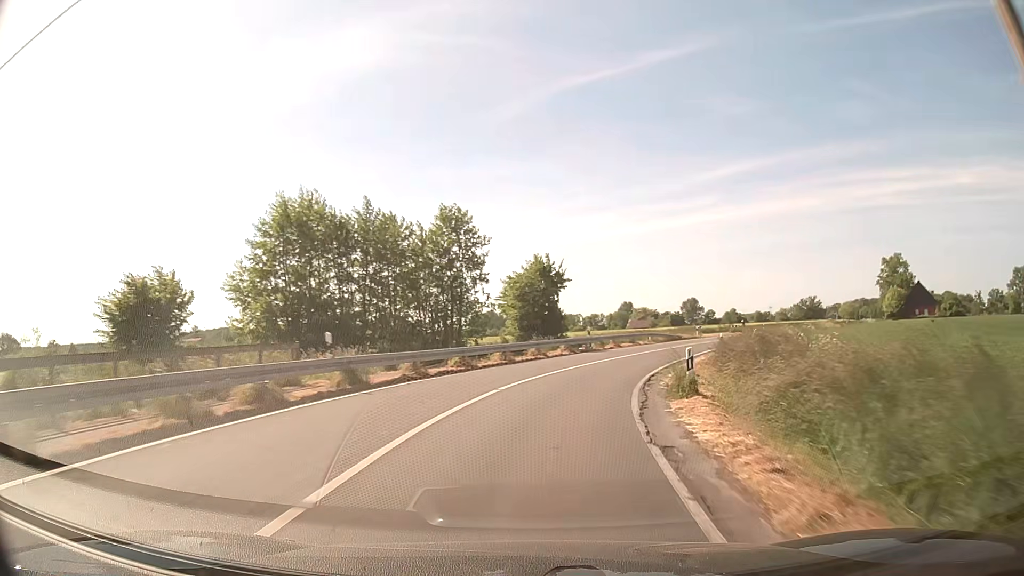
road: secondary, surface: asphalt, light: Day
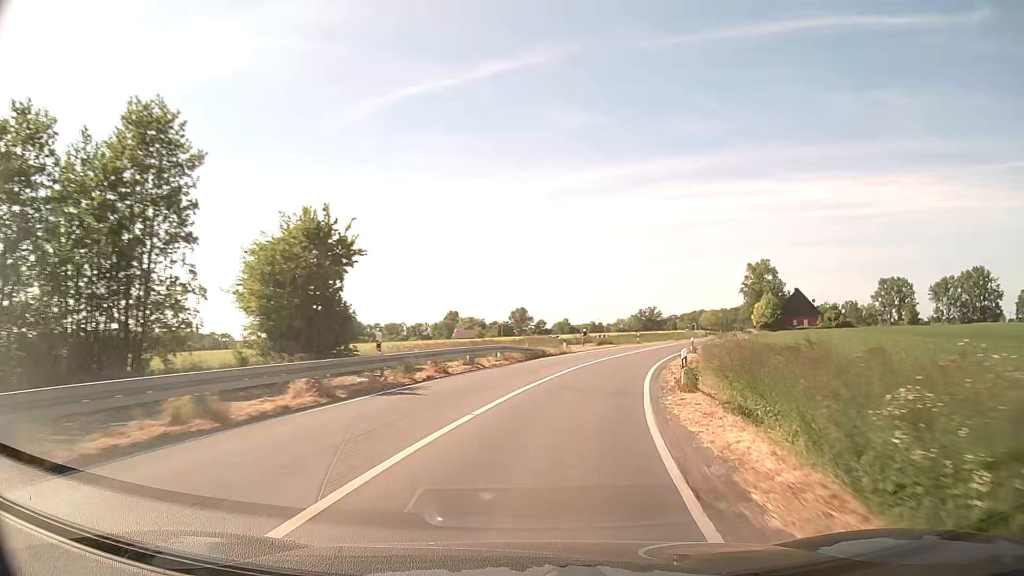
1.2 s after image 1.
(+2.4, +21.2) m; +14°
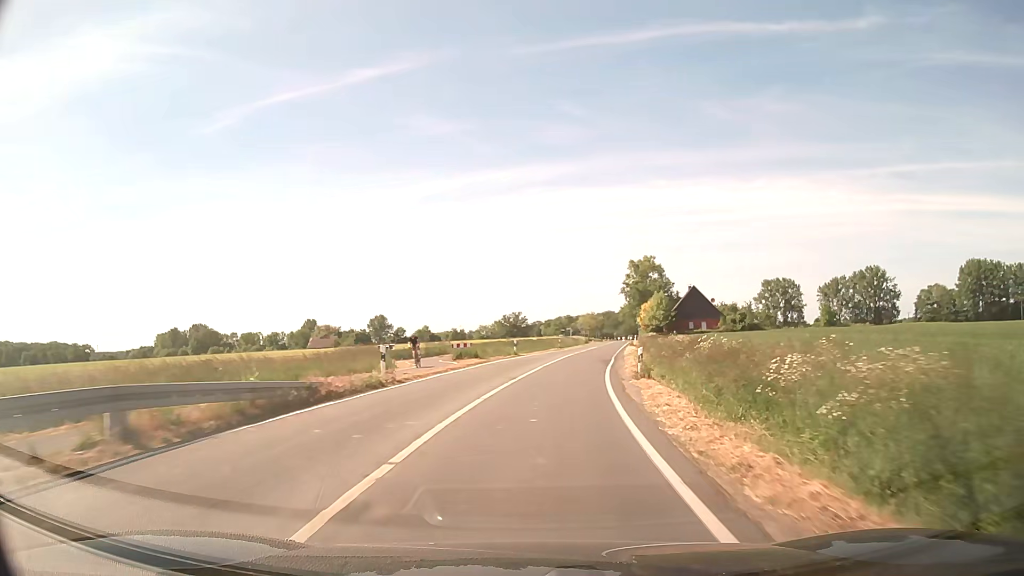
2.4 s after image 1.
(+2.4, +20.9) m; +12°
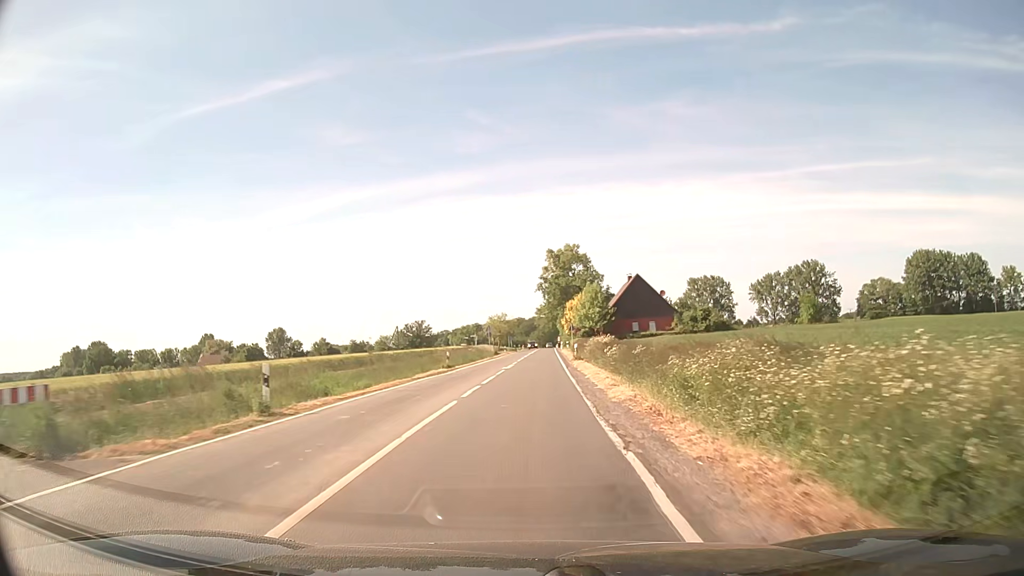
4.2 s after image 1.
(+2.8, +31.4) m; +8°
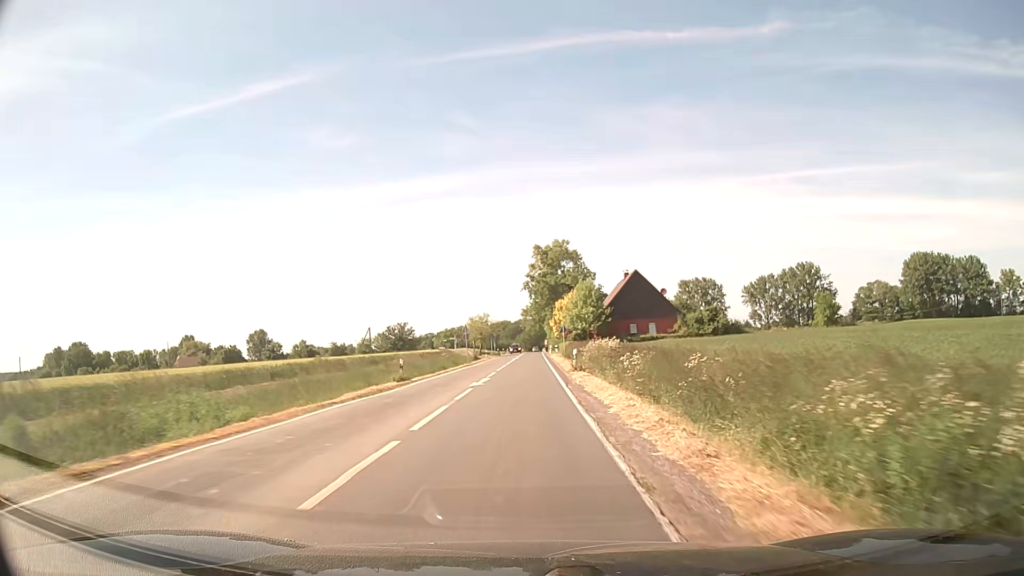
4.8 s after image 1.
(+0.1, +10.6) m; +1°
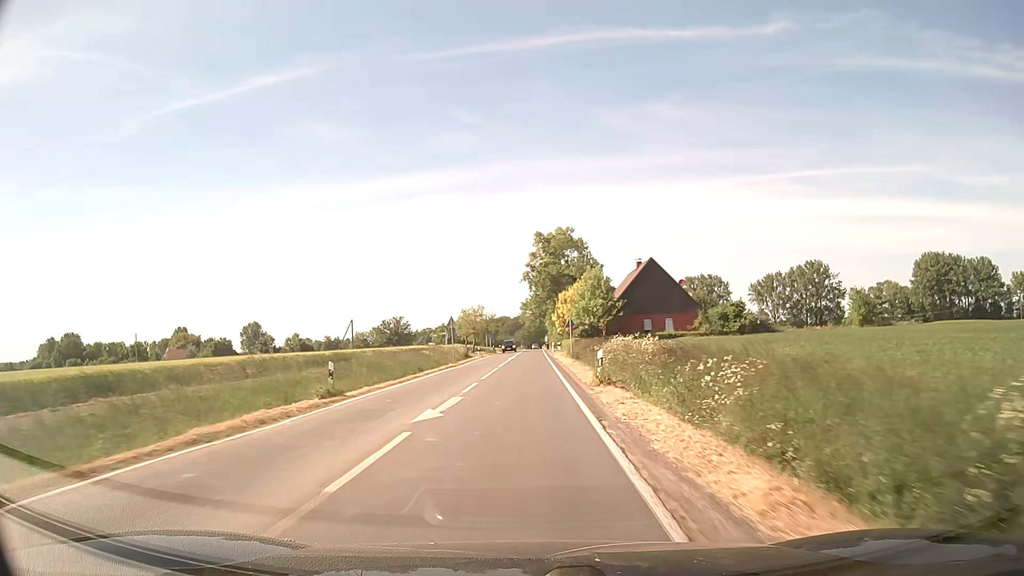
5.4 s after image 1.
(+0.1, +10.6) m; +1°
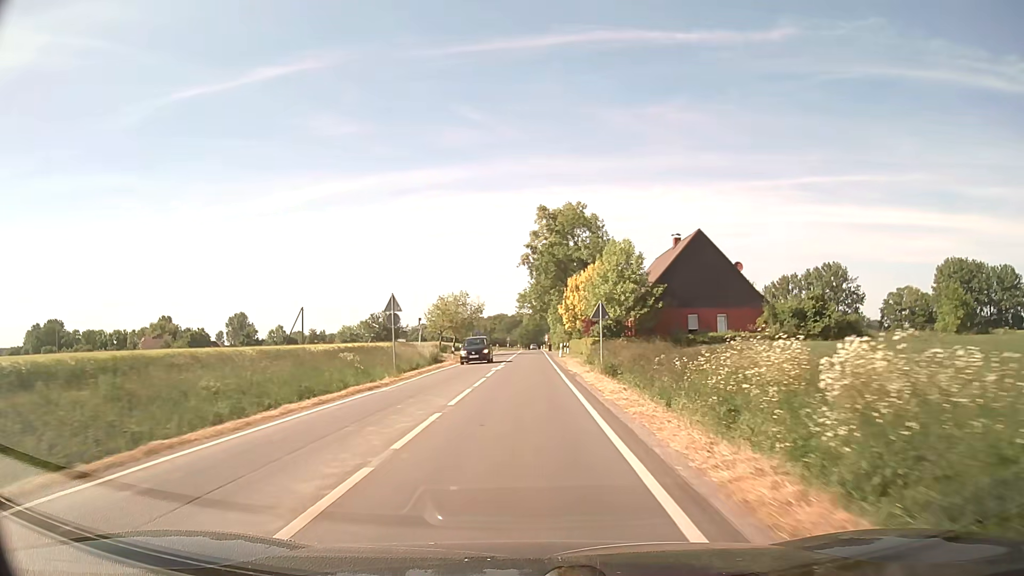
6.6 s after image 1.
(0.0, +21.3) m; 0°
